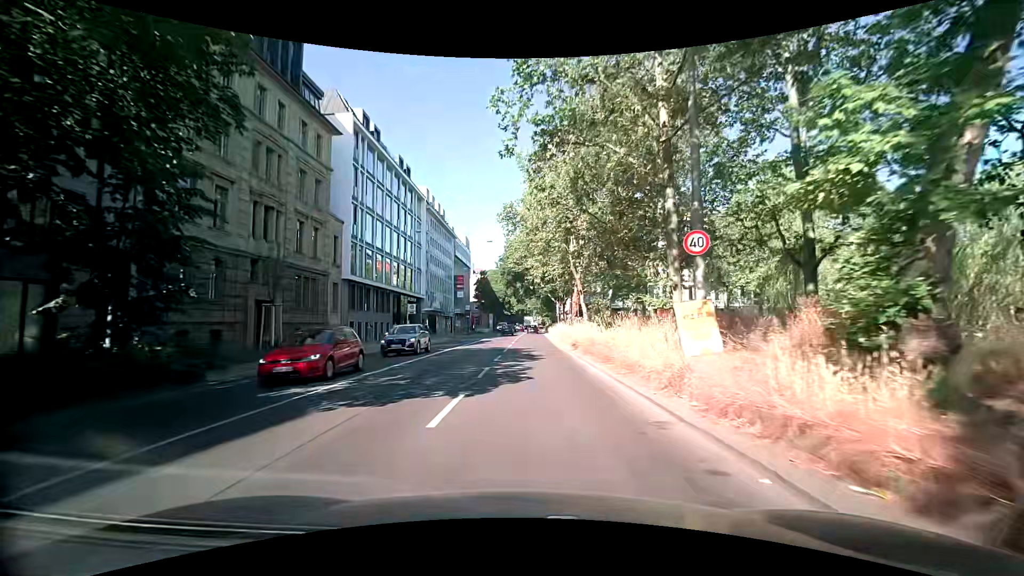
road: secondary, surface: asphalt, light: Day
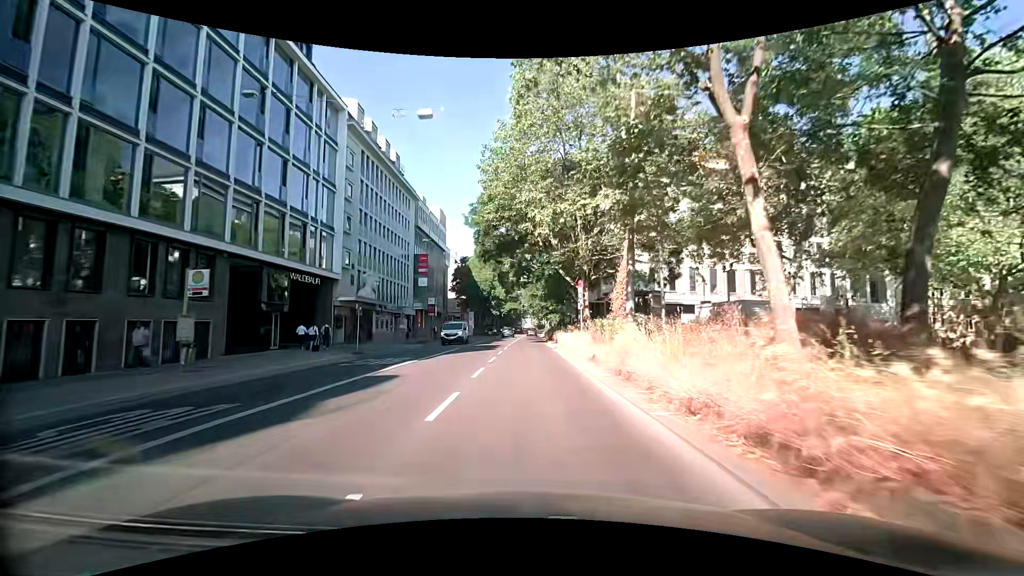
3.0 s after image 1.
(0.0, +30.4) m; +2°
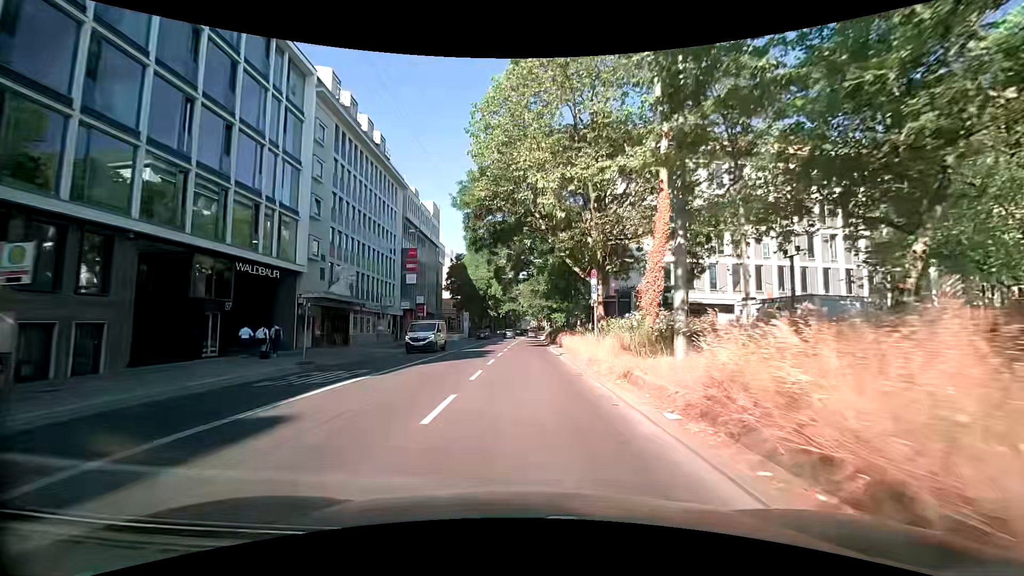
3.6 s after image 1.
(-0.1, +6.2) m; 0°
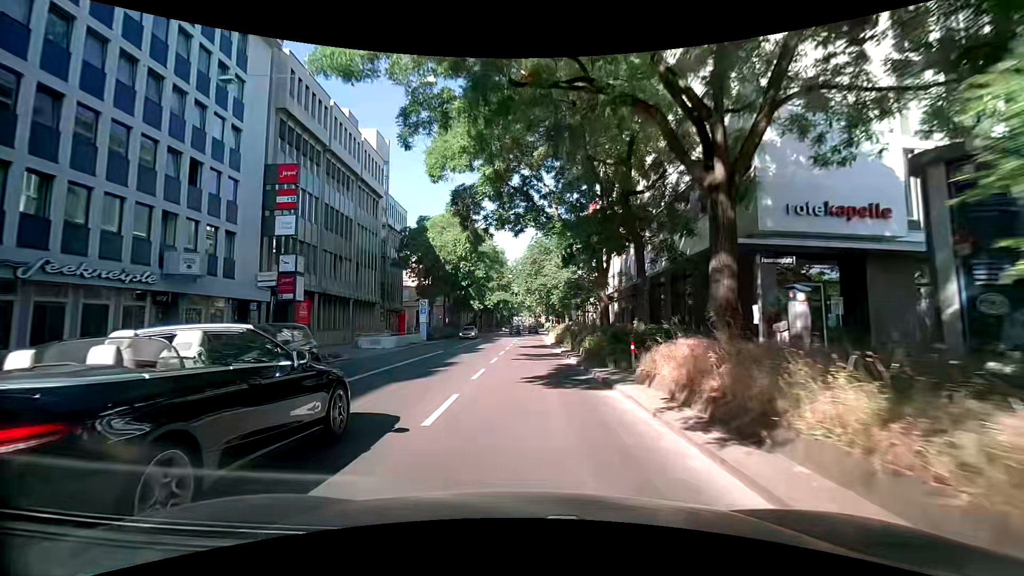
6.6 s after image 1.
(-0.5, +30.4) m; +1°
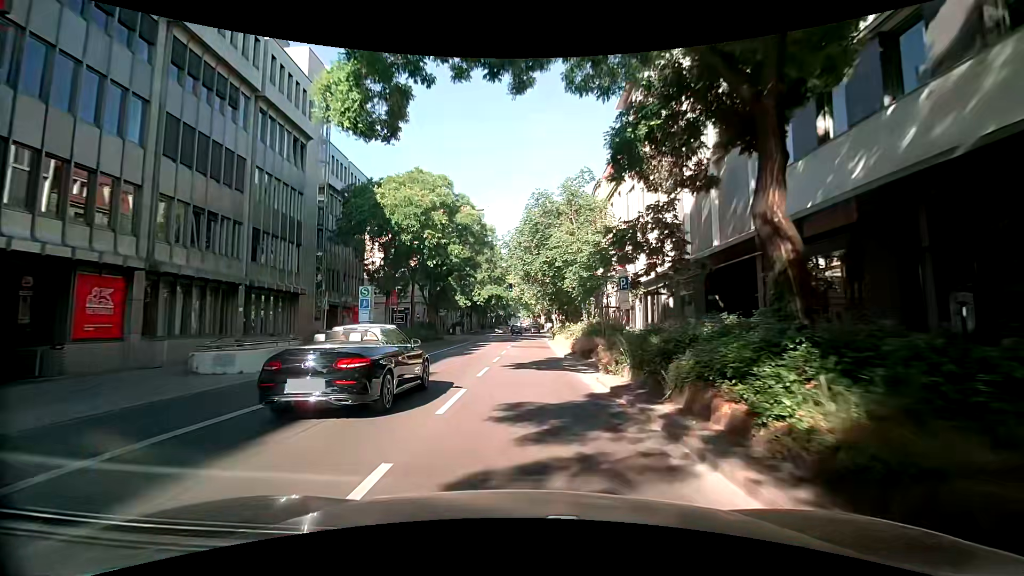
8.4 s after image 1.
(-0.3, +16.8) m; -2°
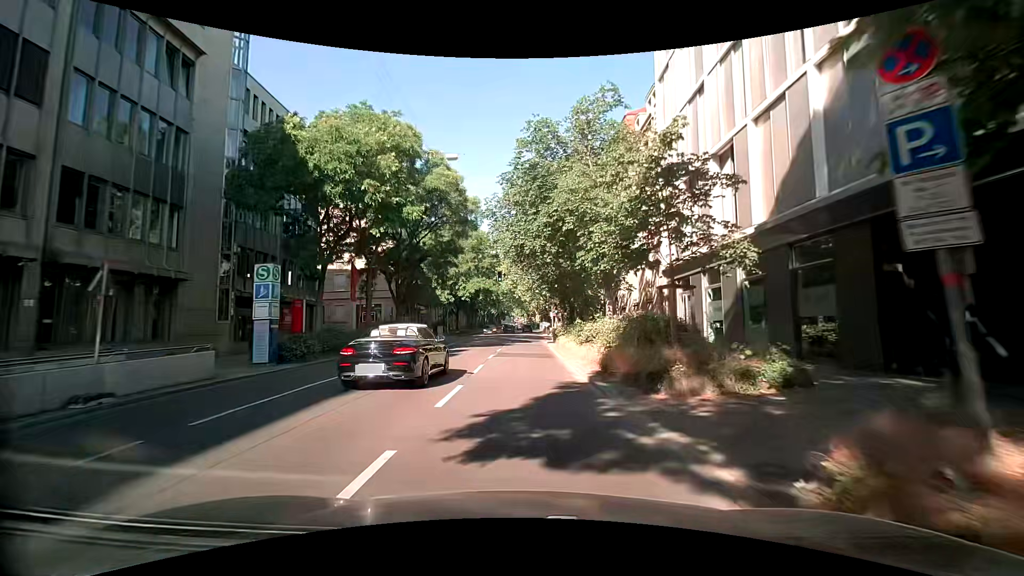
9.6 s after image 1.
(+0.1, +11.4) m; 0°
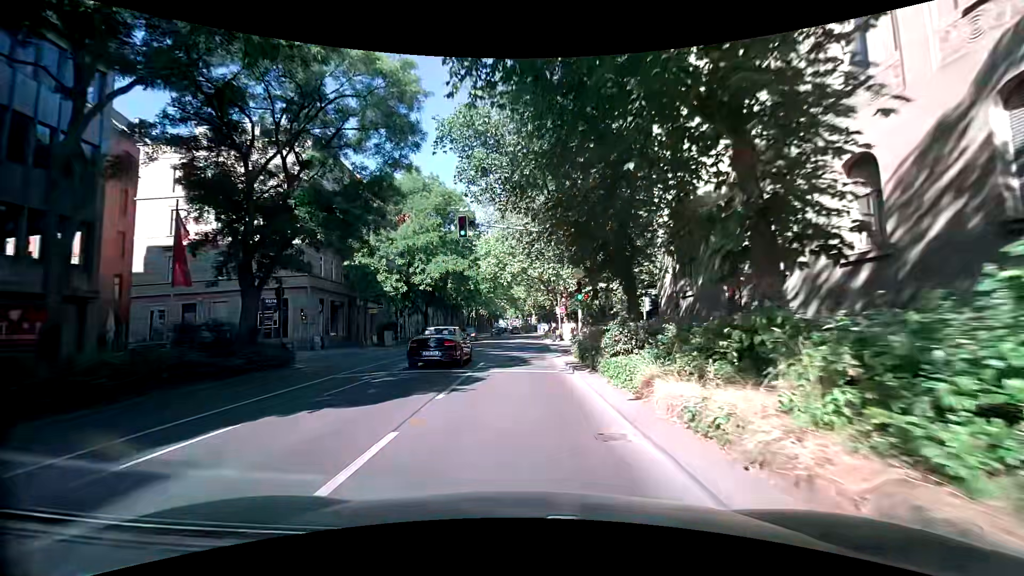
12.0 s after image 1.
(+0.7, +23.0) m; 0°
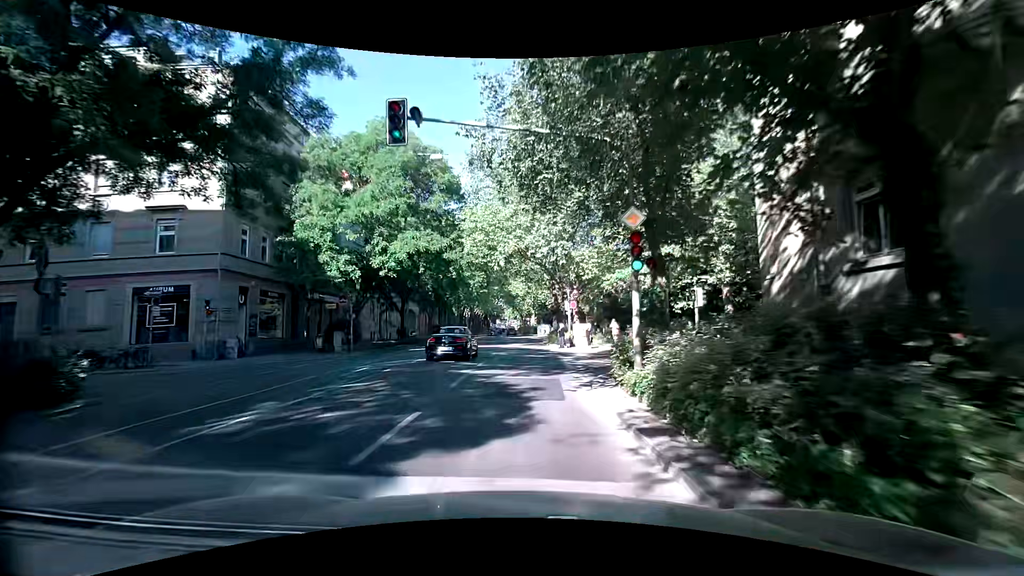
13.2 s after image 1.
(+0.3, +11.3) m; +1°
(0, +10) (0, +20) (0, +30) (0, +40) (0, +50) (0, +60) (-1, +70) (-1, +80) (-2, +90) (-2, +100) m
